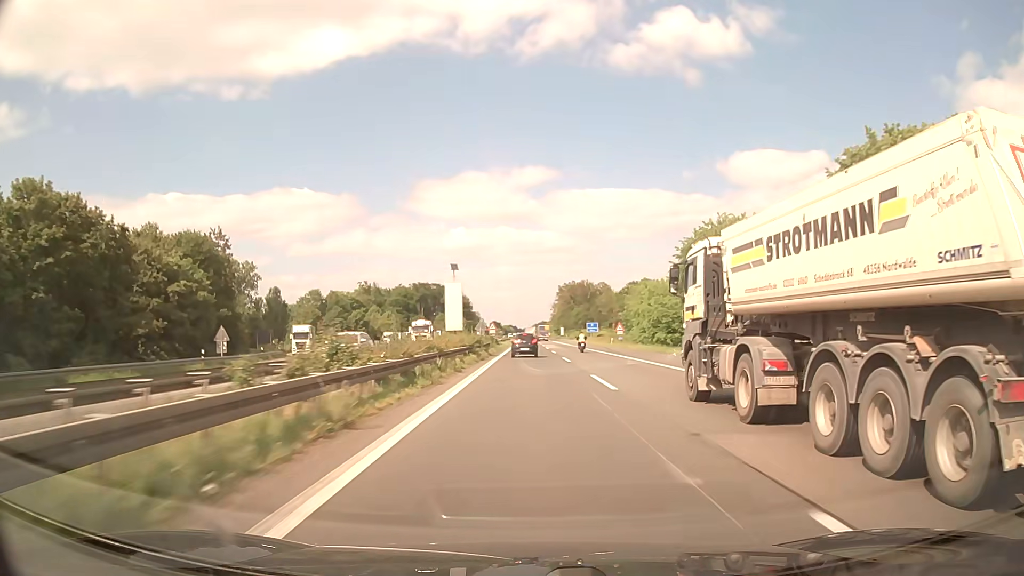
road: motorway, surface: asphalt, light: Day
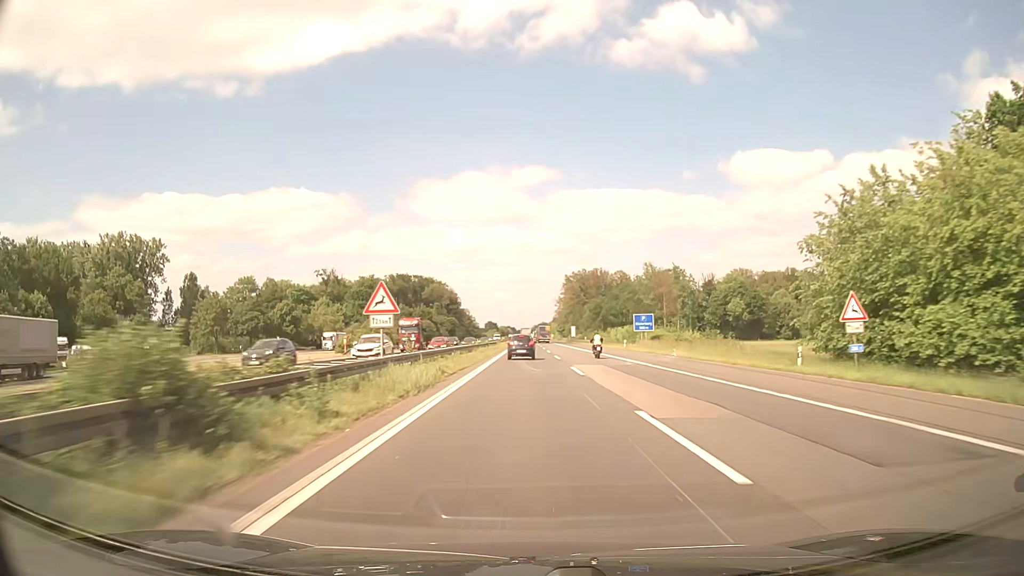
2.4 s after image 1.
(0.0, +64.6) m; 0°
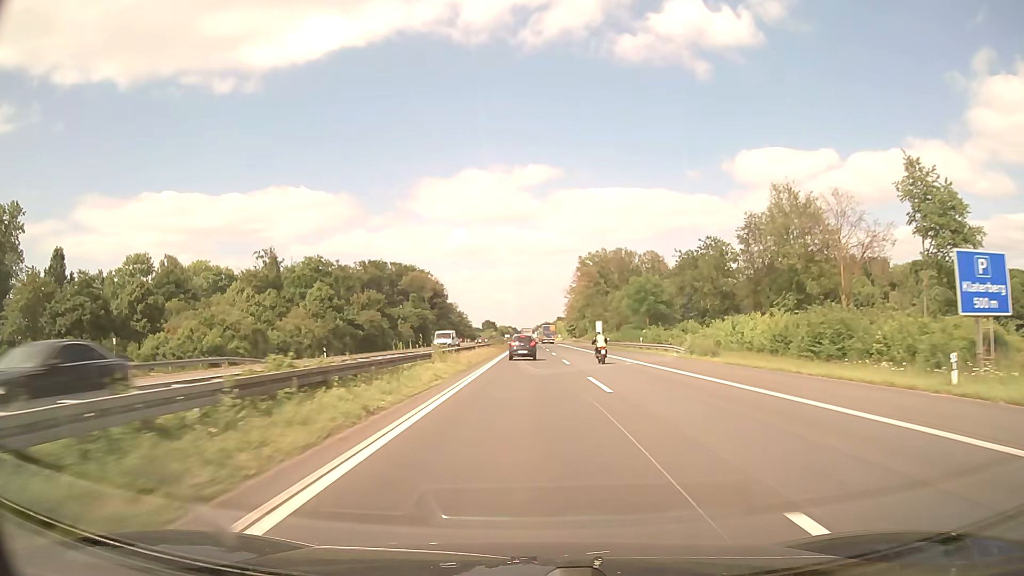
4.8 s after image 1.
(-0.2, +61.4) m; 0°
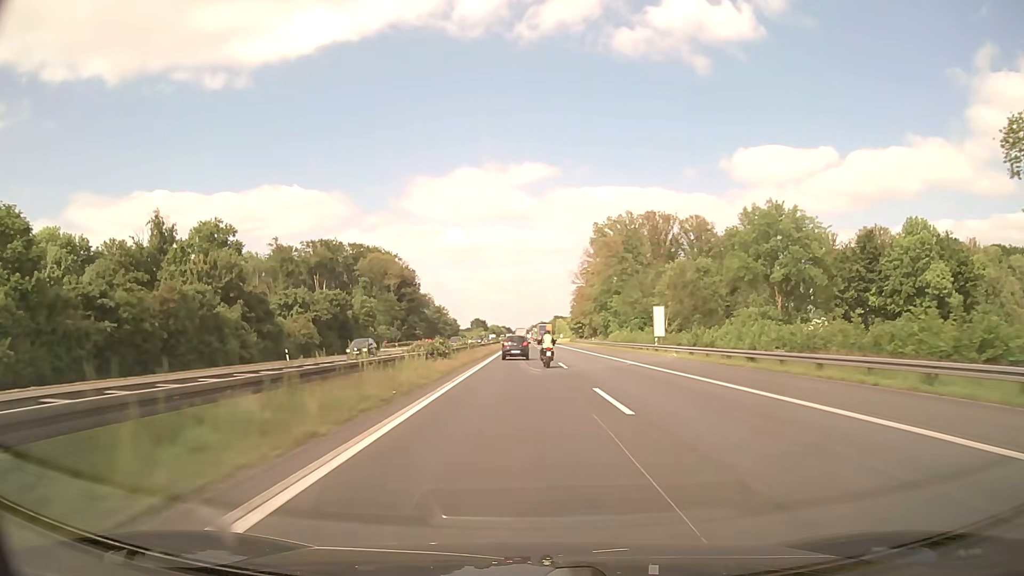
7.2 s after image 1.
(+0.2, +58.9) m; 0°
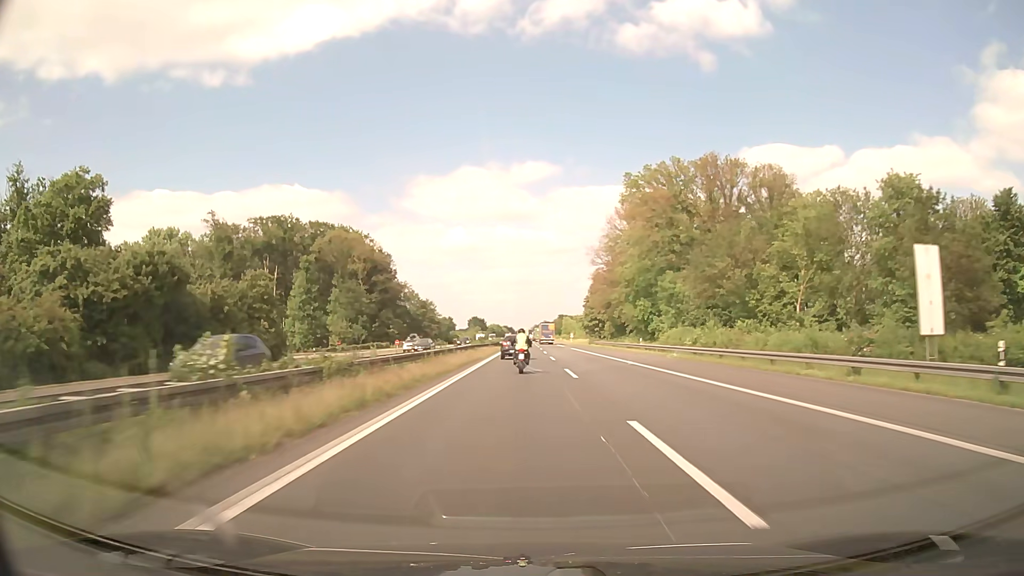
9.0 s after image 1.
(0.0, +43.2) m; 0°
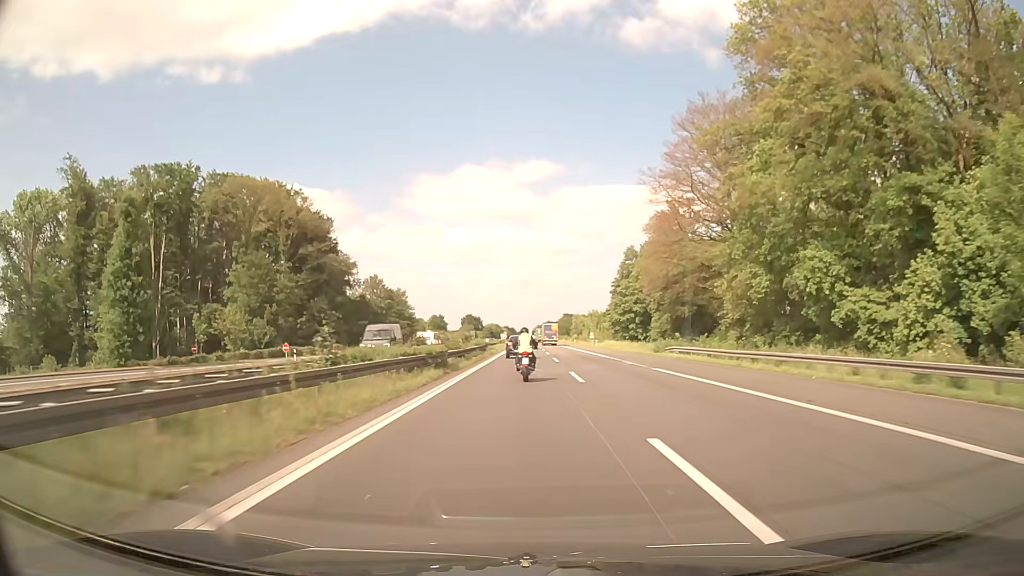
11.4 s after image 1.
(-0.2, +55.8) m; 0°
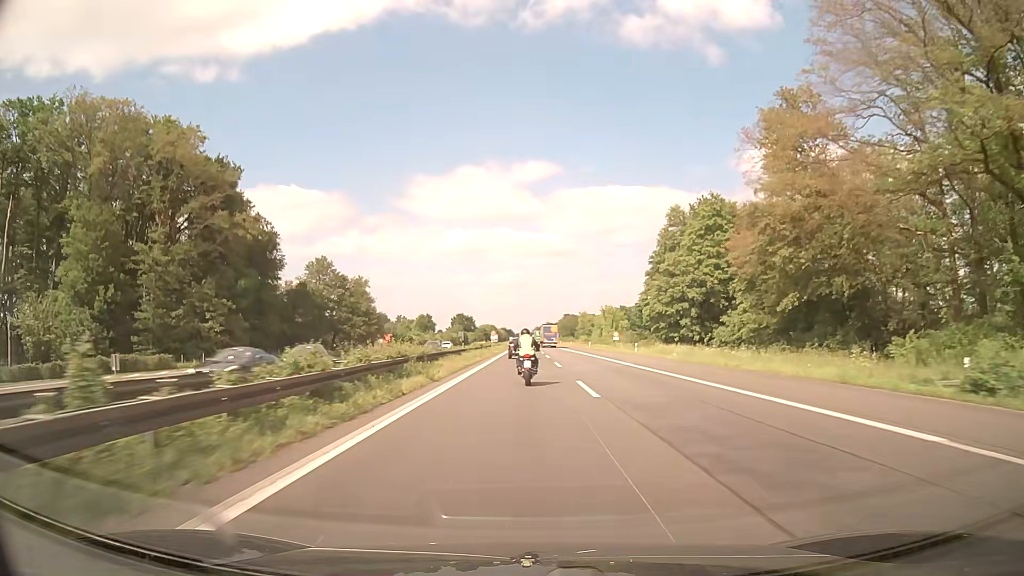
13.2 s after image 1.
(0.0, +41.1) m; 0°
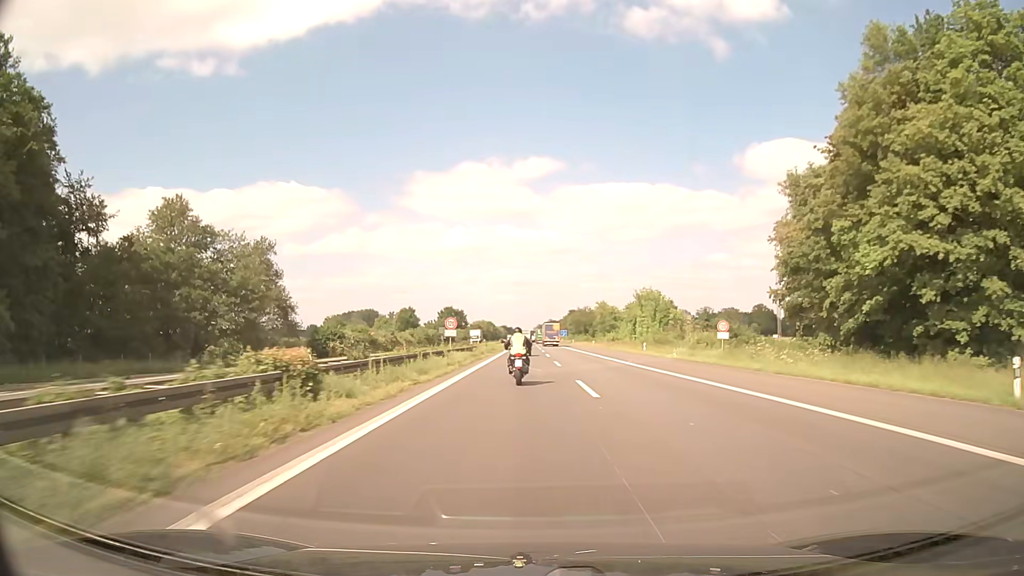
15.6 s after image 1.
(-0.1, +54.7) m; 0°
(0, +10) (0, +20) (0, +30) (0, +40) (0, +50) (0, +60) (0, +70) (0, +80) (0, +90) (0, +100) m
